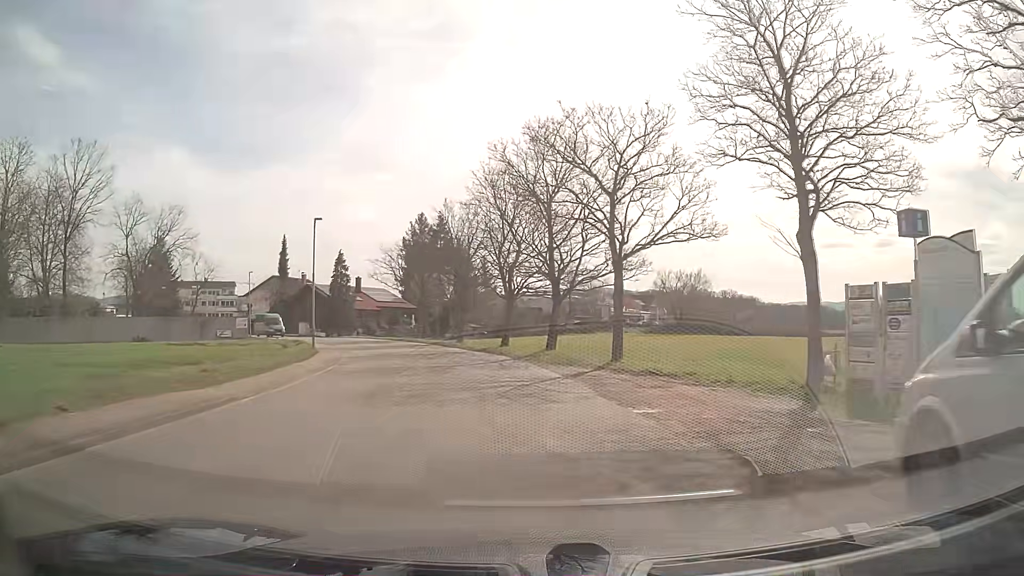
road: unclassified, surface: asphalt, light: Day
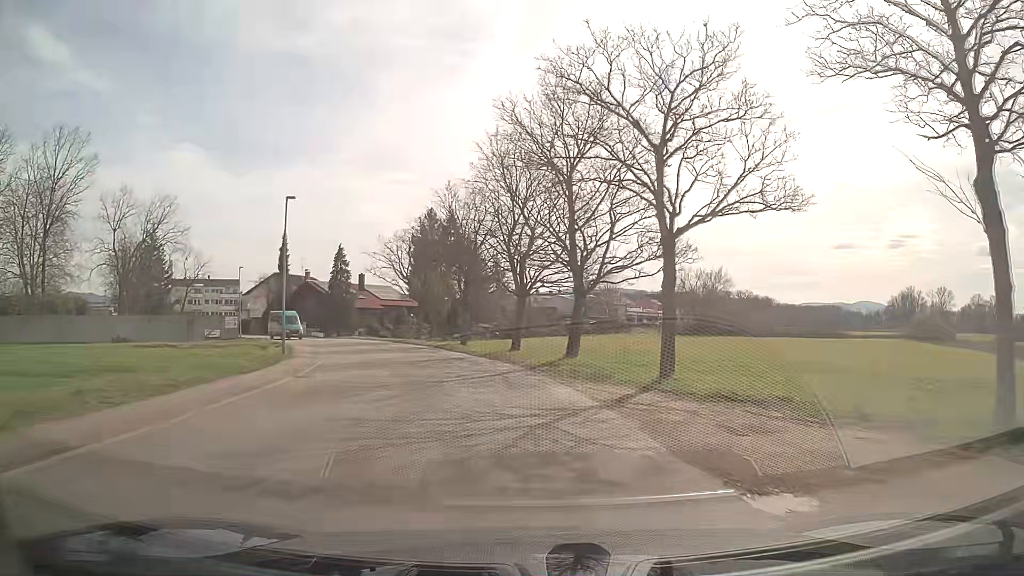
(0.0, +5.8) m; -1°
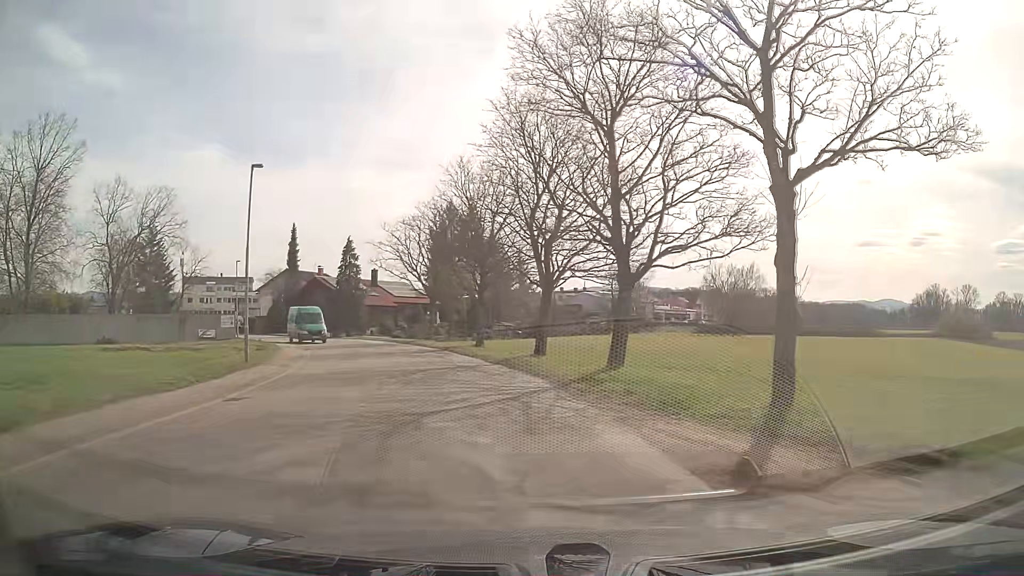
(-0.1, +5.8) m; -2°
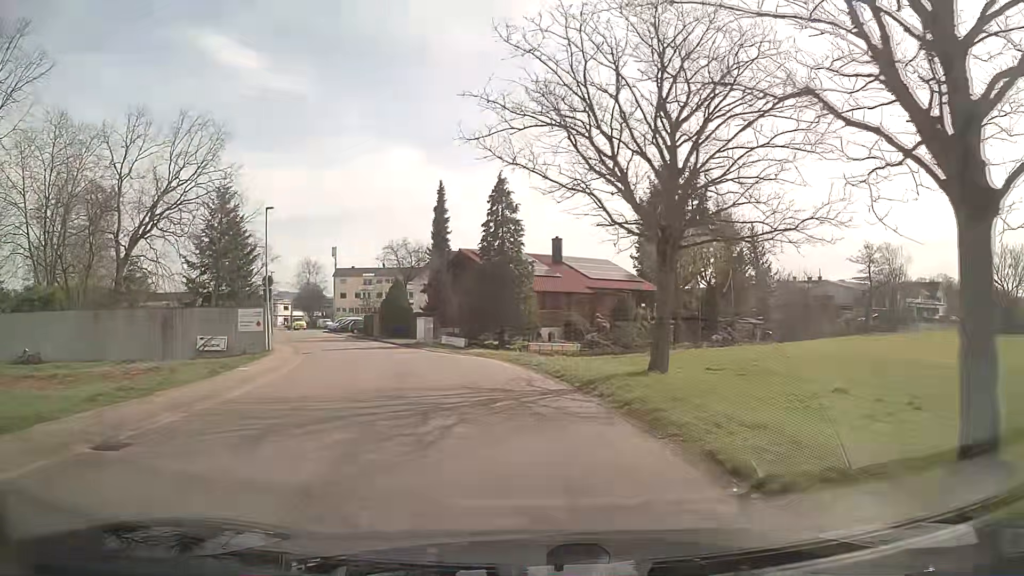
(-4.3, +29.5) m; -18°
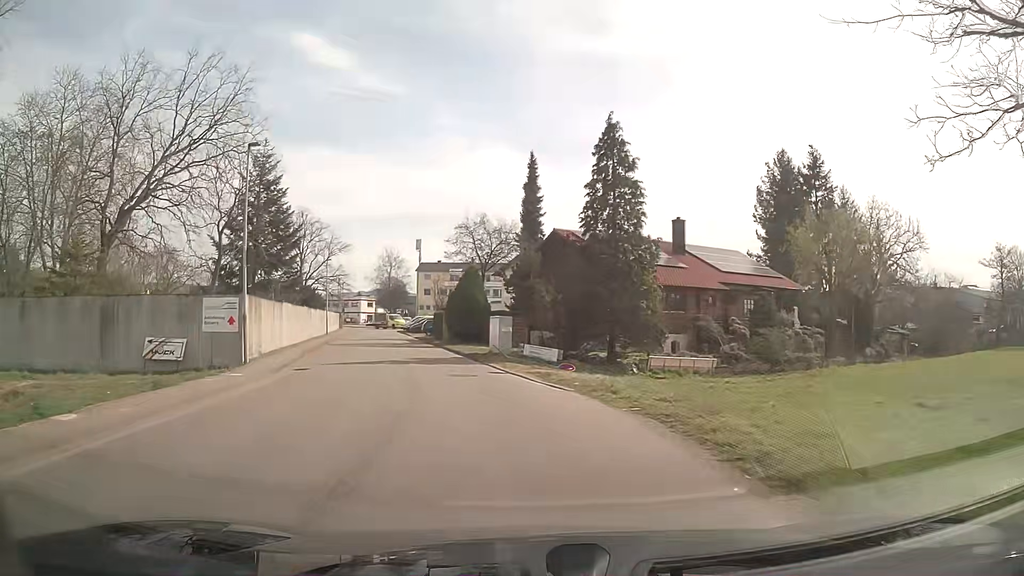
(-0.8, +12.0) m; -8°
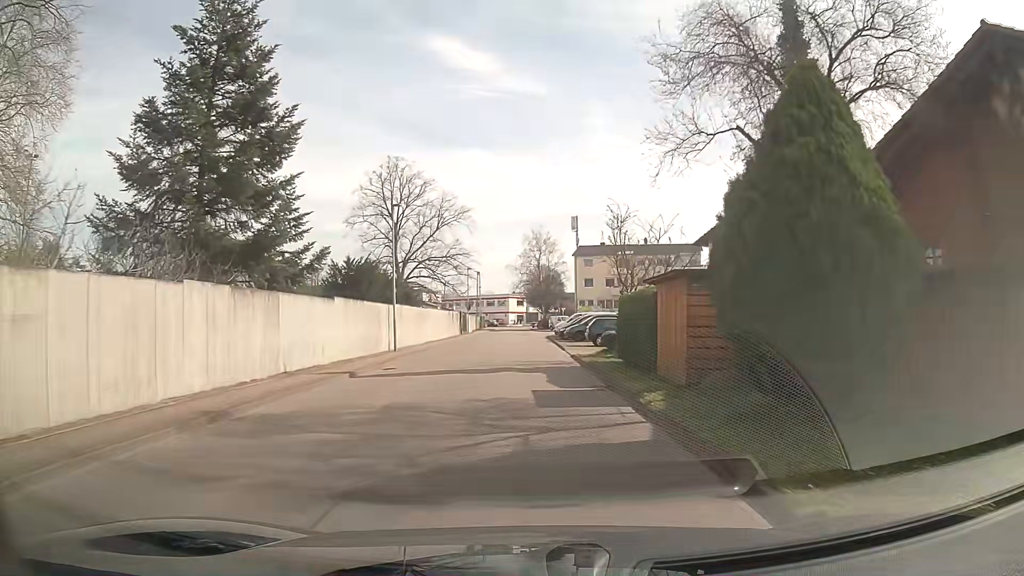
(-4.6, +29.2) m; -13°
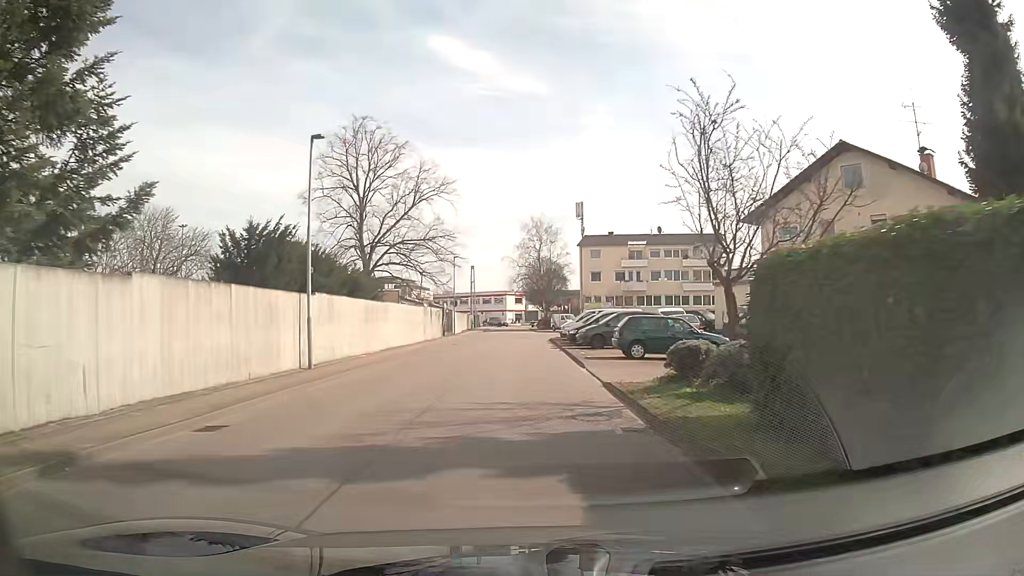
(-0.1, +11.6) m; 0°
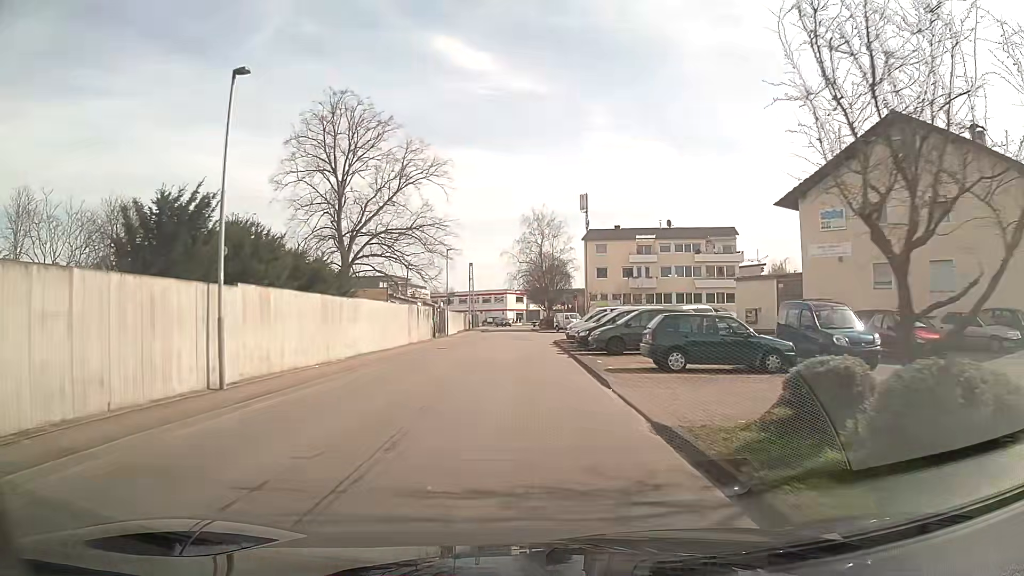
(0.0, +5.6) m; -1°
(0, +10) (0, +20) (0, +30) (0, +40) (0, +50) (0, +60) (0, +70) (0, +80) (-1, +90) (-1, +100) m
